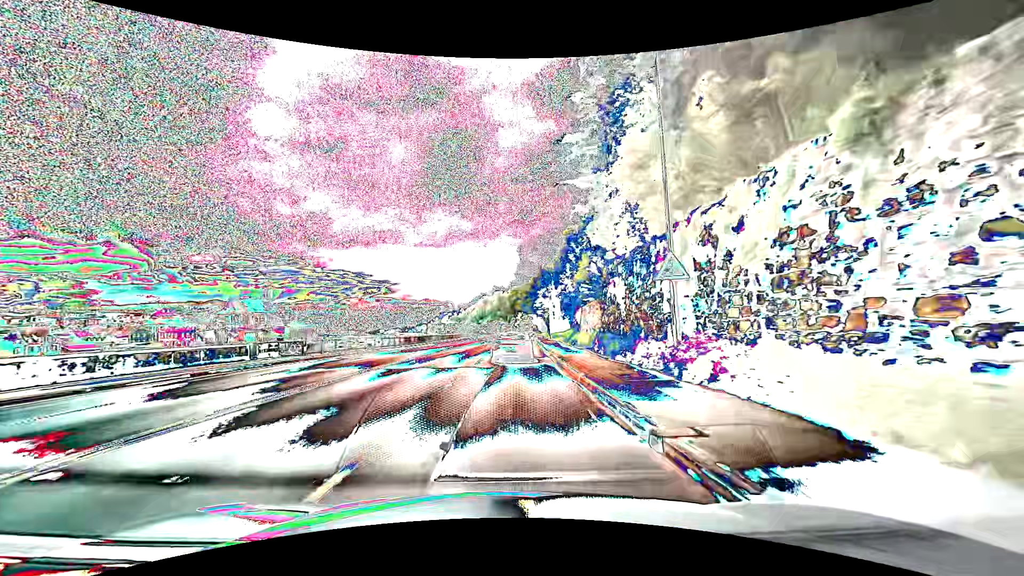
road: primary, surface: asphalt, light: Day
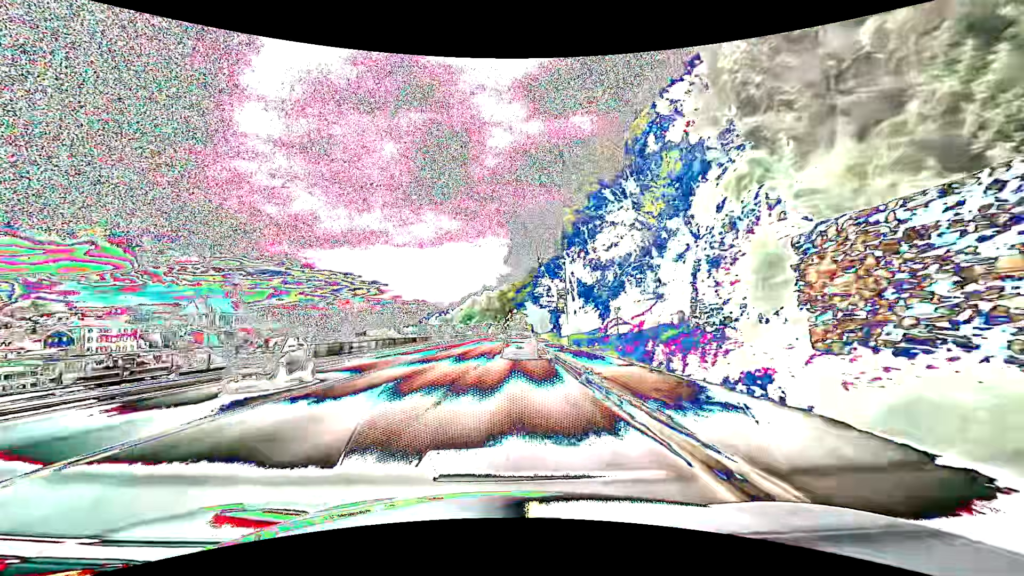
(+0.5, +30.5) m; +2°
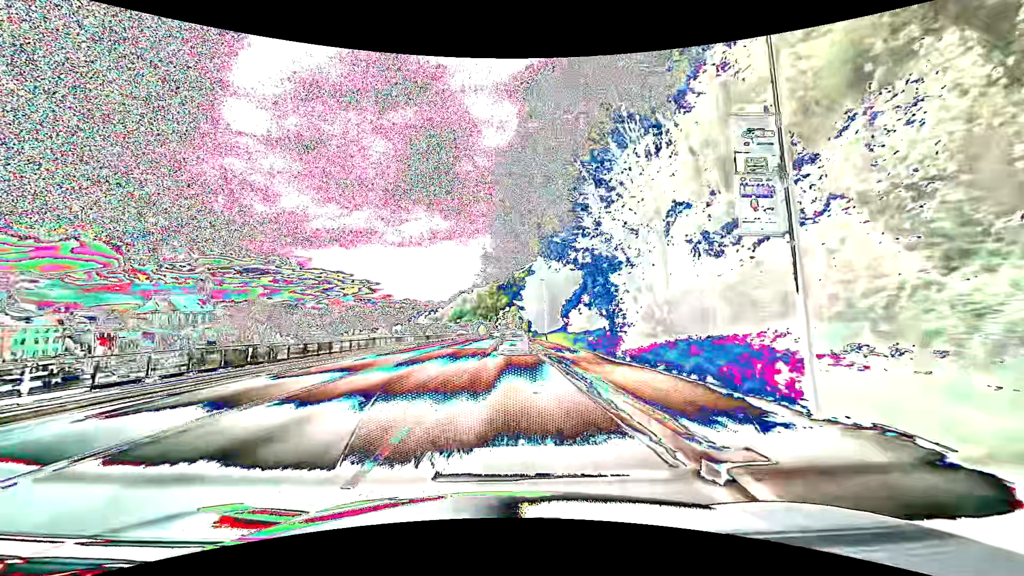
(+0.3, +30.5) m; +1°
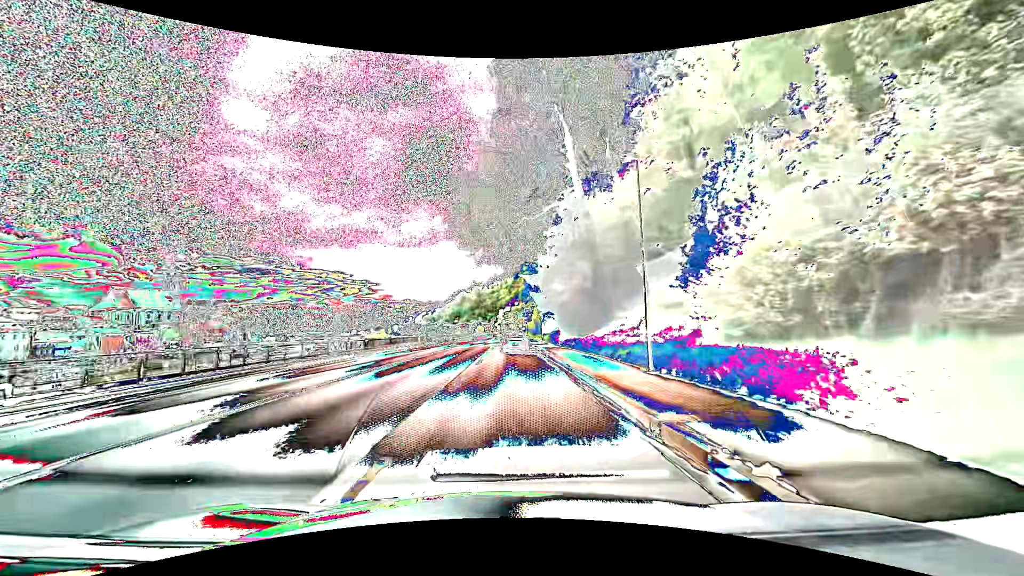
(-0.1, +38.1) m; 0°
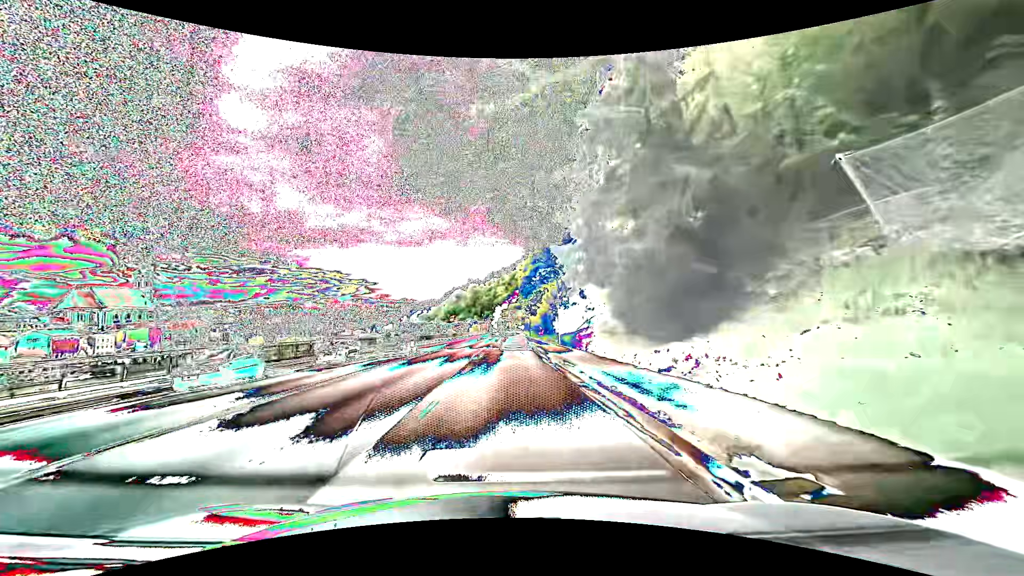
(+0.1, +22.8) m; 0°
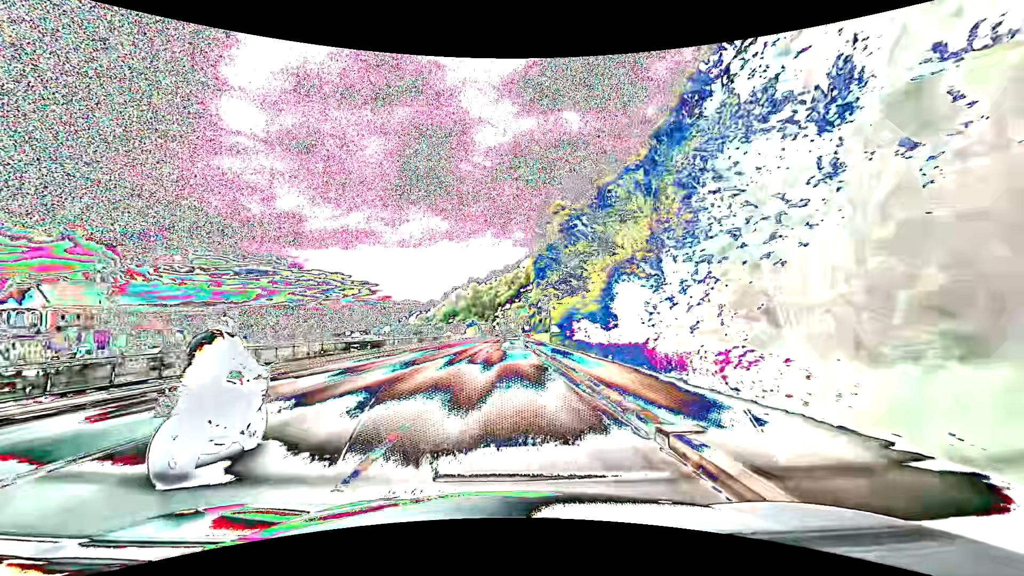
(+0.1, +38.1) m; 0°
